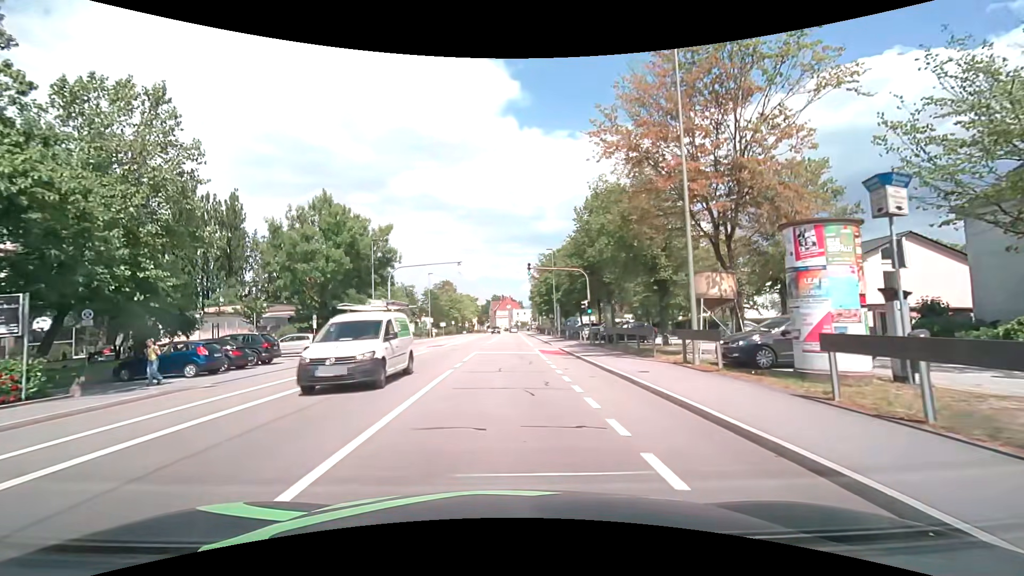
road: tertiary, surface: asphalt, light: Day
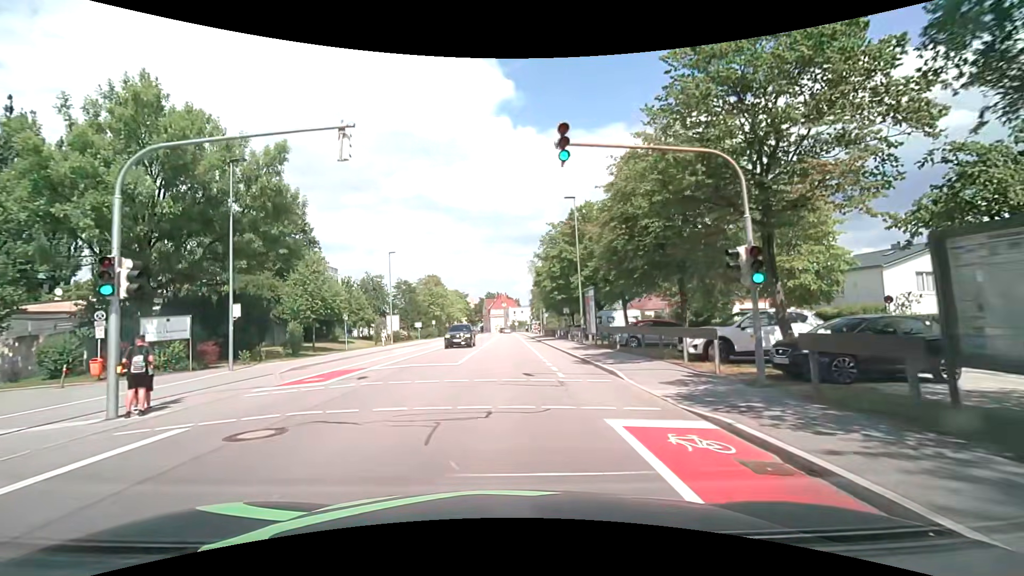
(+0.3, +23.3) m; +1°
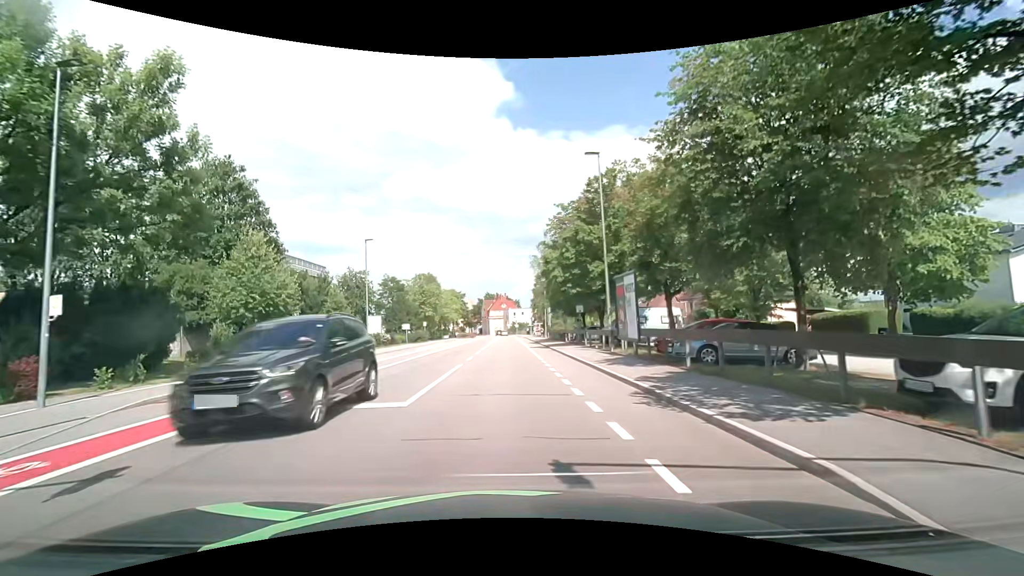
(0.0, +9.3) m; 0°
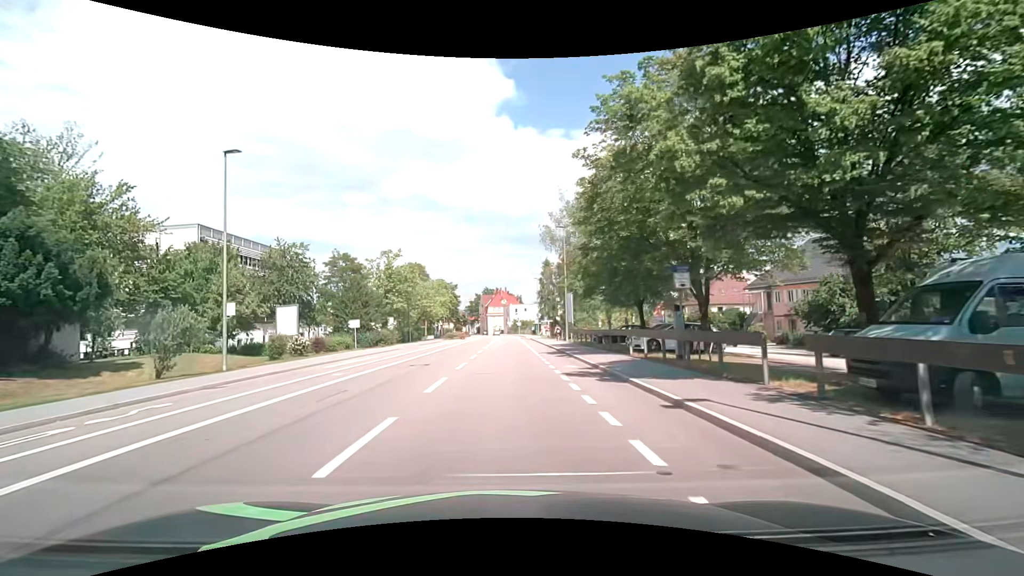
(0.0, +23.4) m; 0°
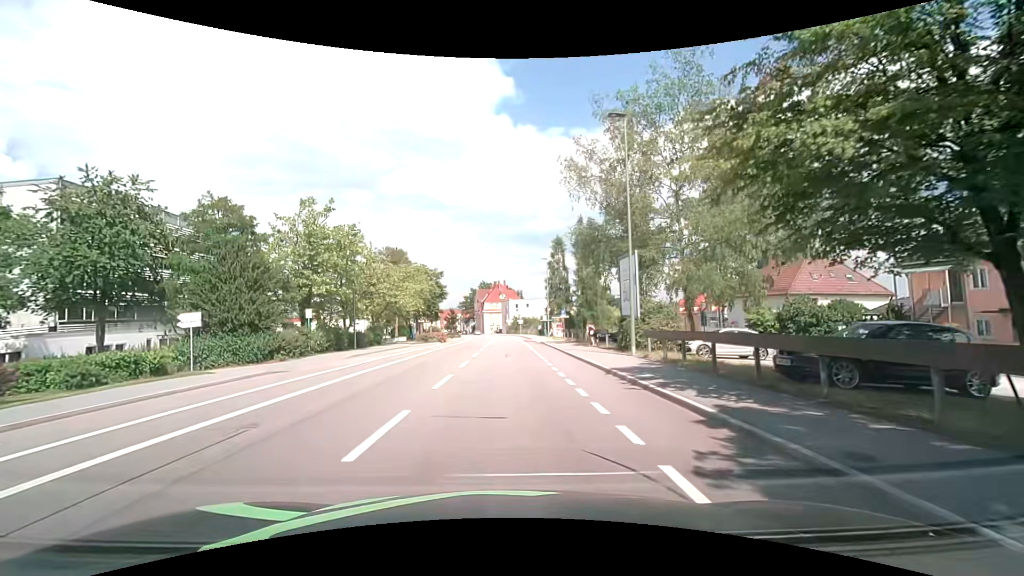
(-0.1, +23.4) m; 0°
